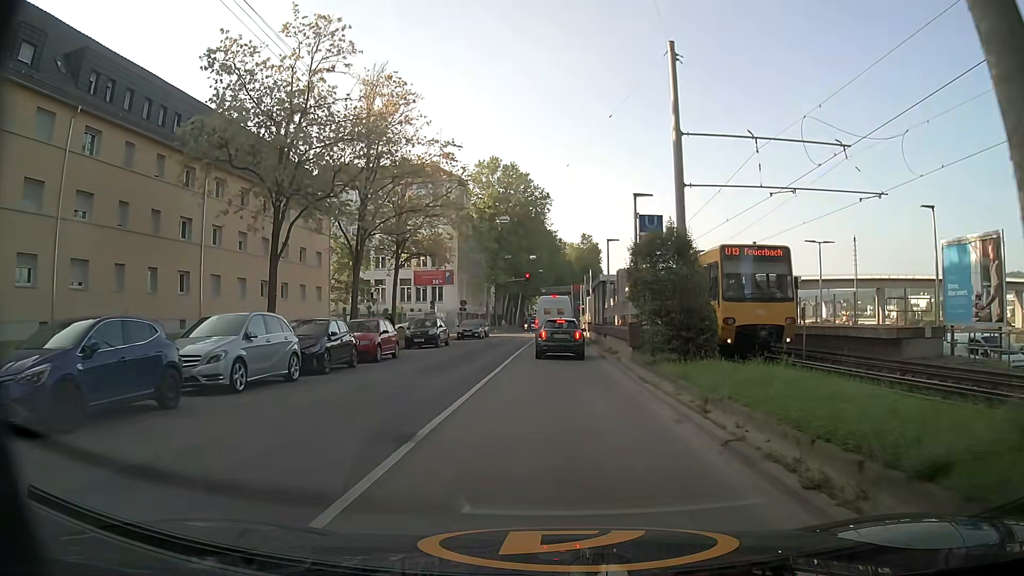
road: secondary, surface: asphalt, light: Day
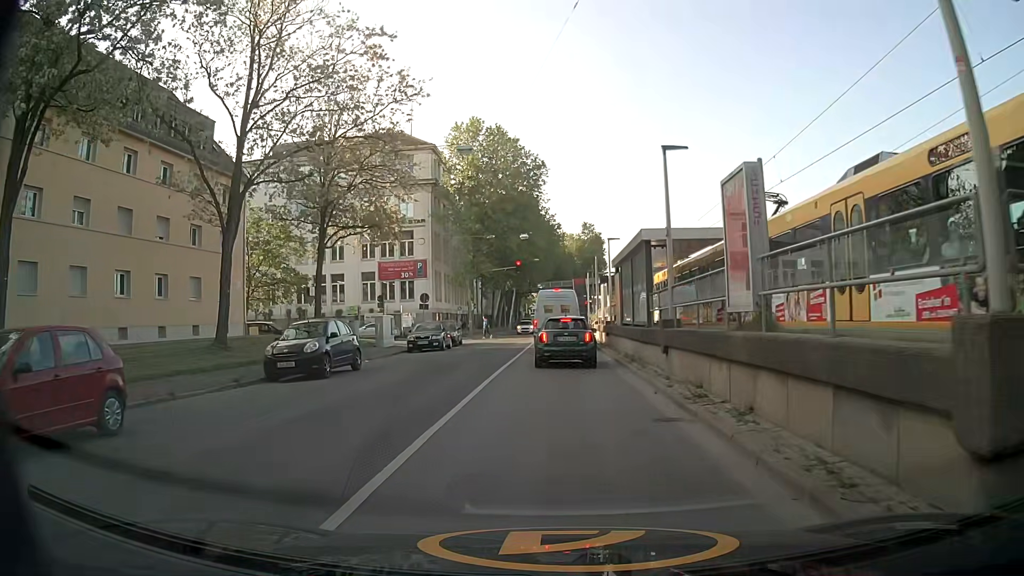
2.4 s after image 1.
(0.0, +16.6) m; +1°
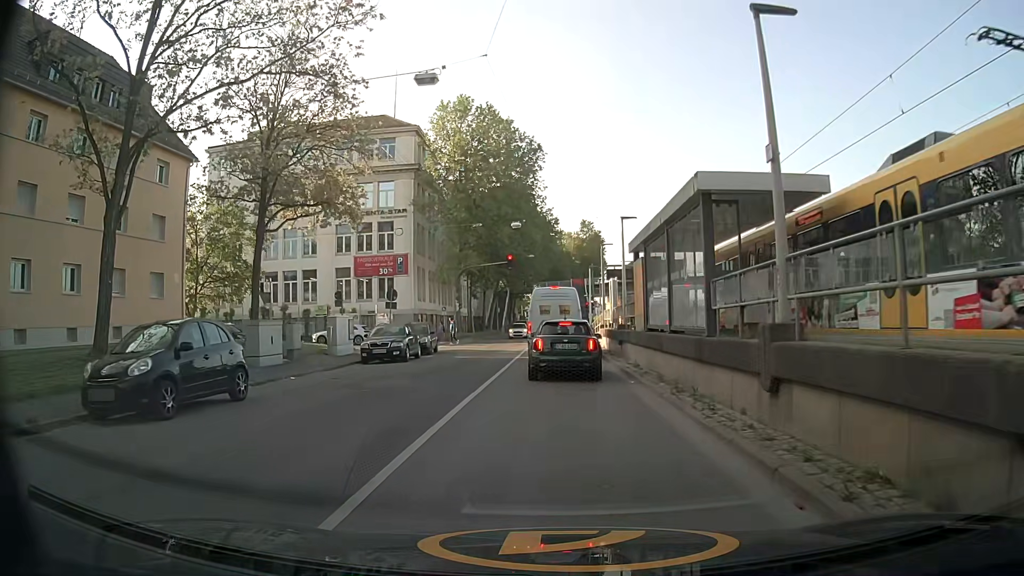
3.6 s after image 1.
(-0.1, +7.3) m; -1°
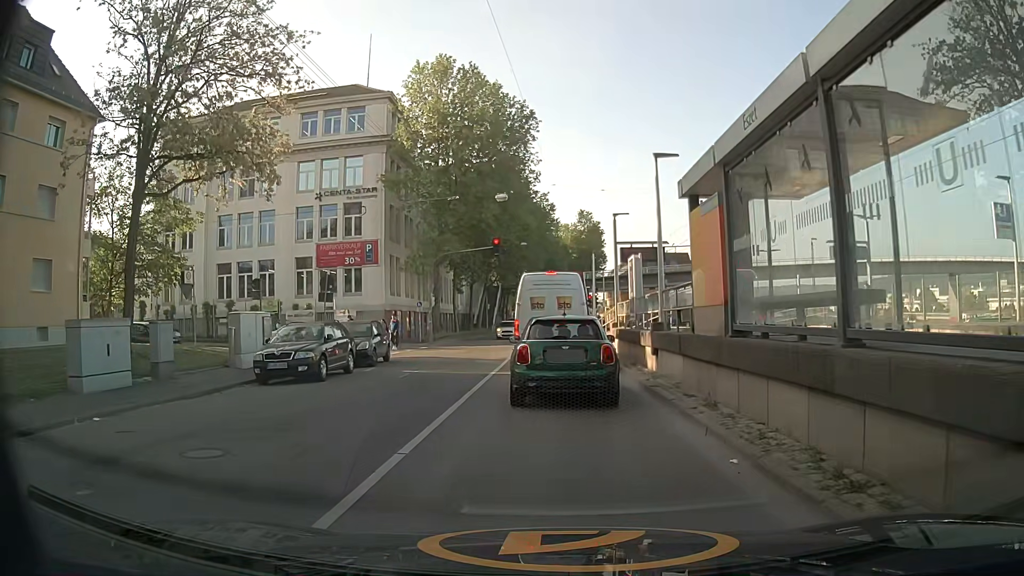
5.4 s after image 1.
(0.0, +8.8) m; 0°
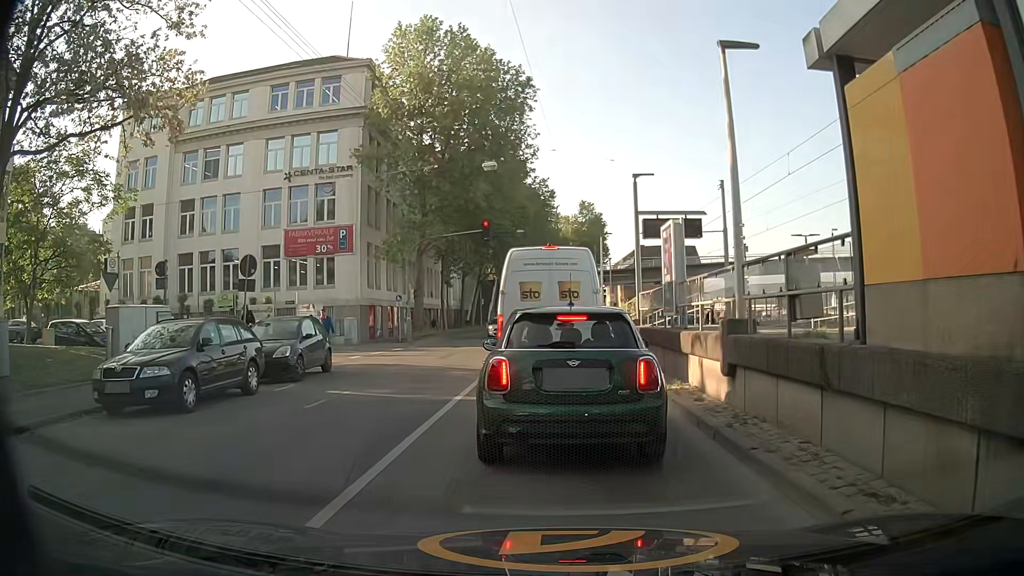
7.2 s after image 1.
(0.0, +6.2) m; +1°
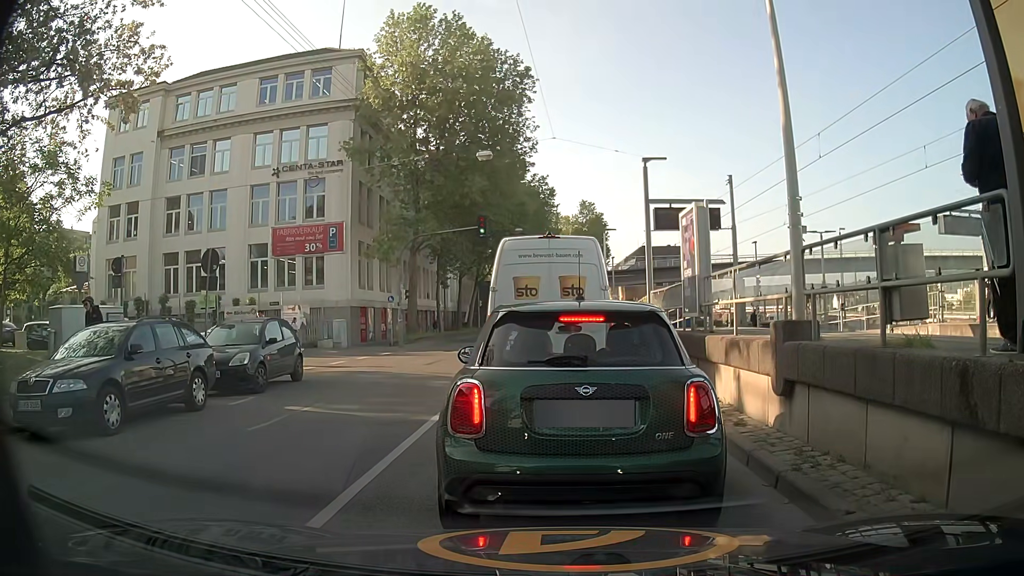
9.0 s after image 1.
(0.0, +1.9) m; 0°
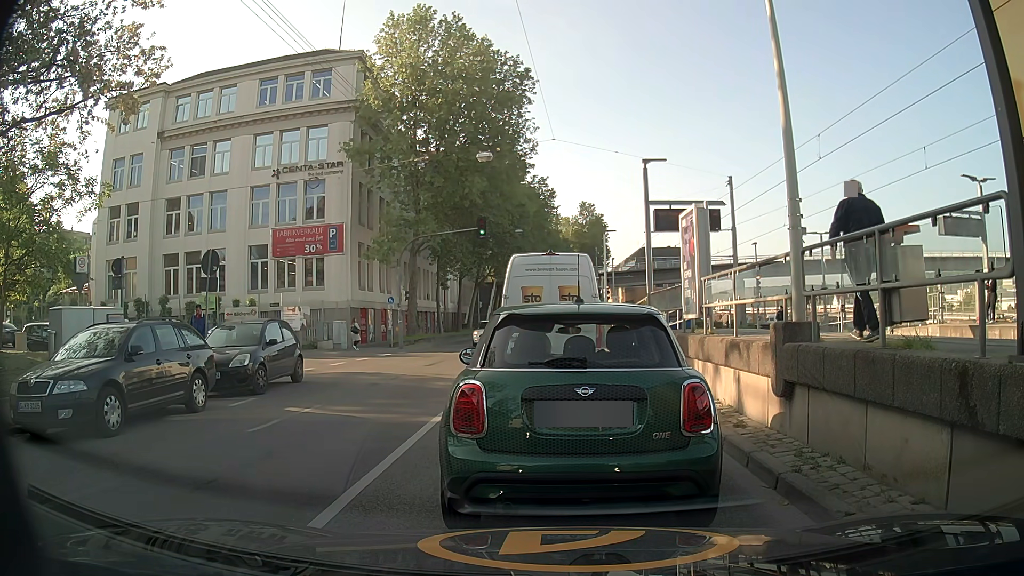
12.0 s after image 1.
(0.0, +0.1) m; 0°
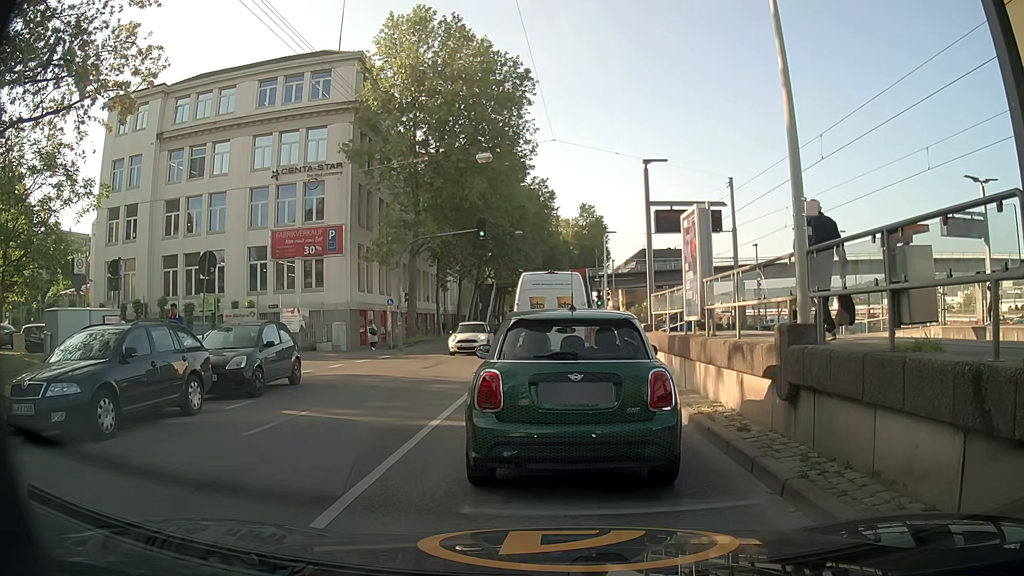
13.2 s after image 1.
(0.0, +0.1) m; 0°
